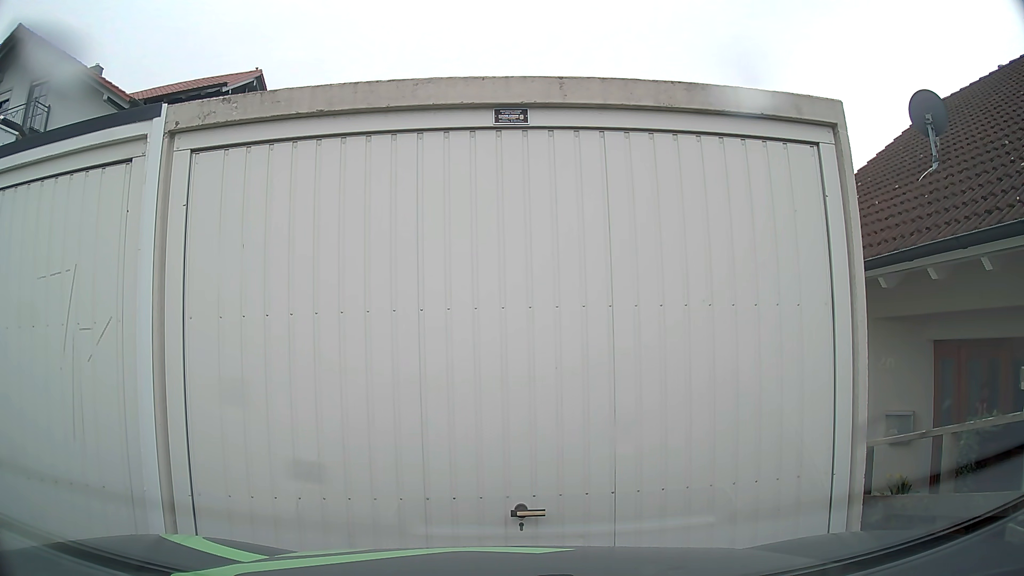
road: residential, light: Day
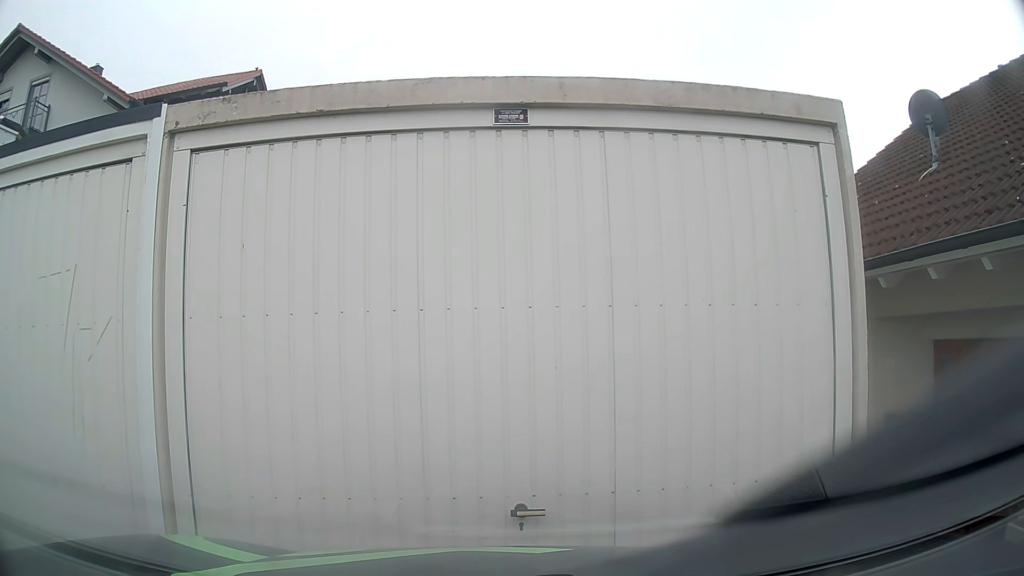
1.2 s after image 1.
(0.0, 0.0) m; 0°
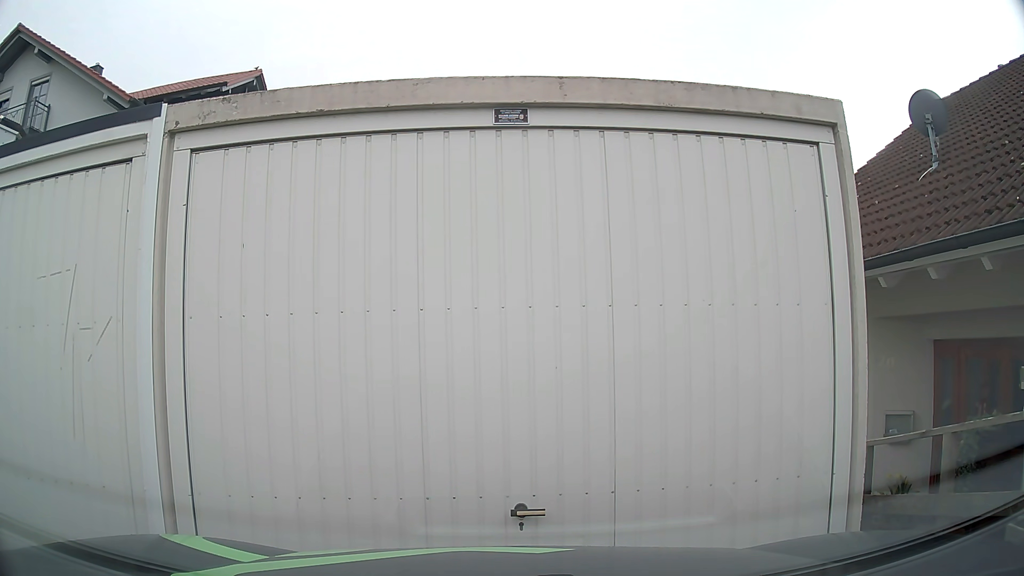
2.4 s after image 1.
(0.0, 0.0) m; 0°
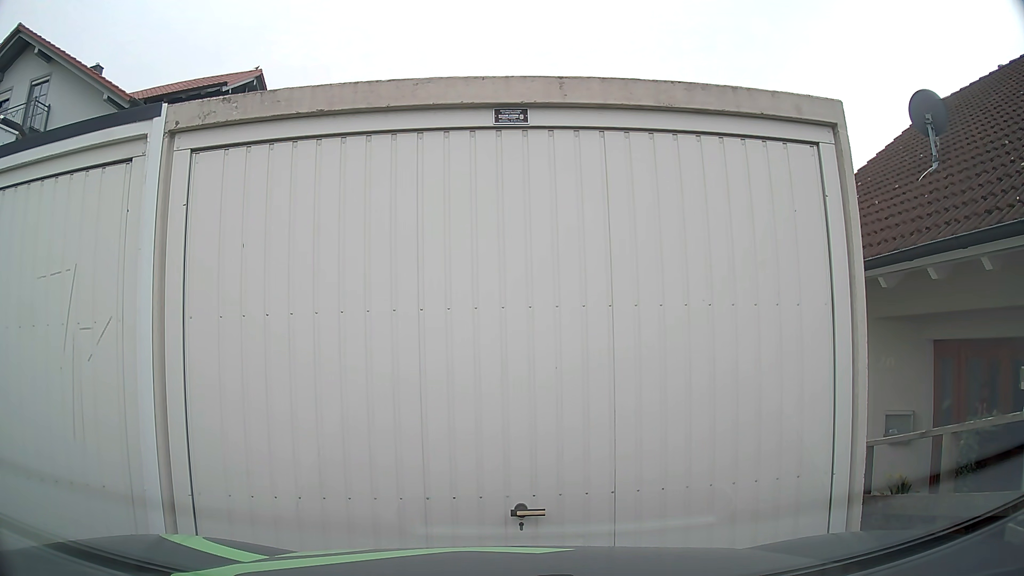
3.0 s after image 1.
(0.0, 0.0) m; 0°
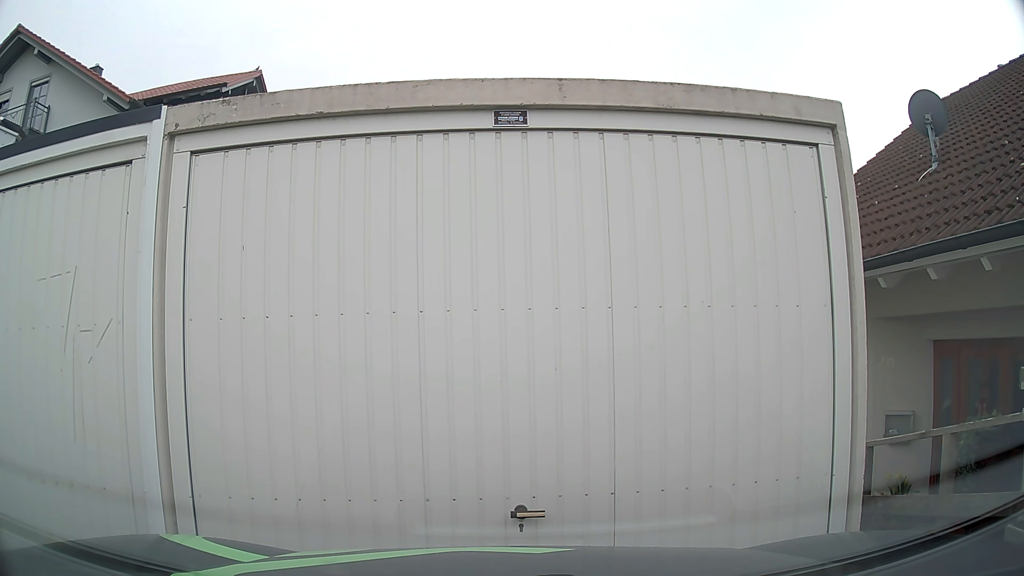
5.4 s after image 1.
(0.0, 0.0) m; 0°
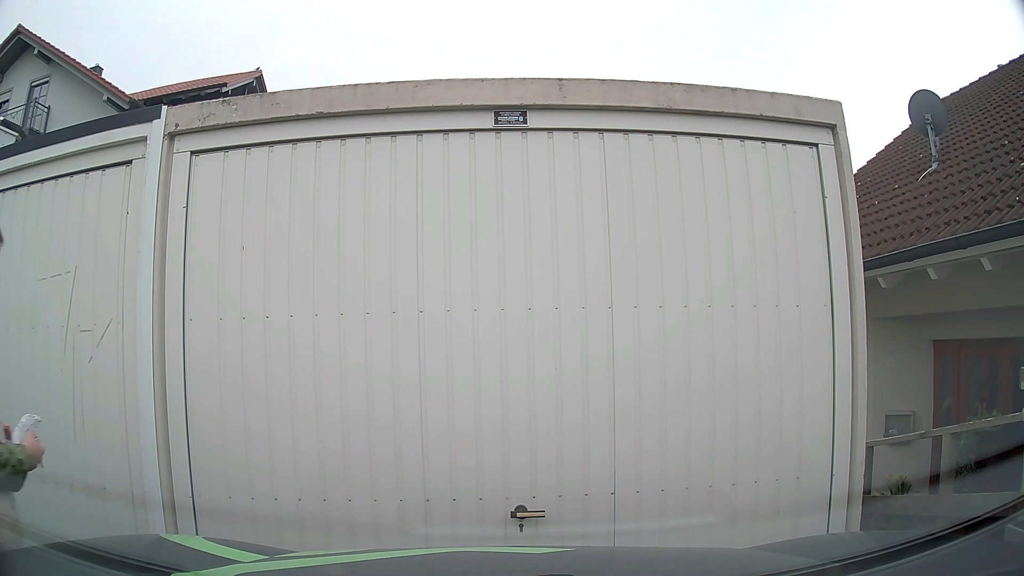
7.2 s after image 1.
(0.0, 0.0) m; 0°
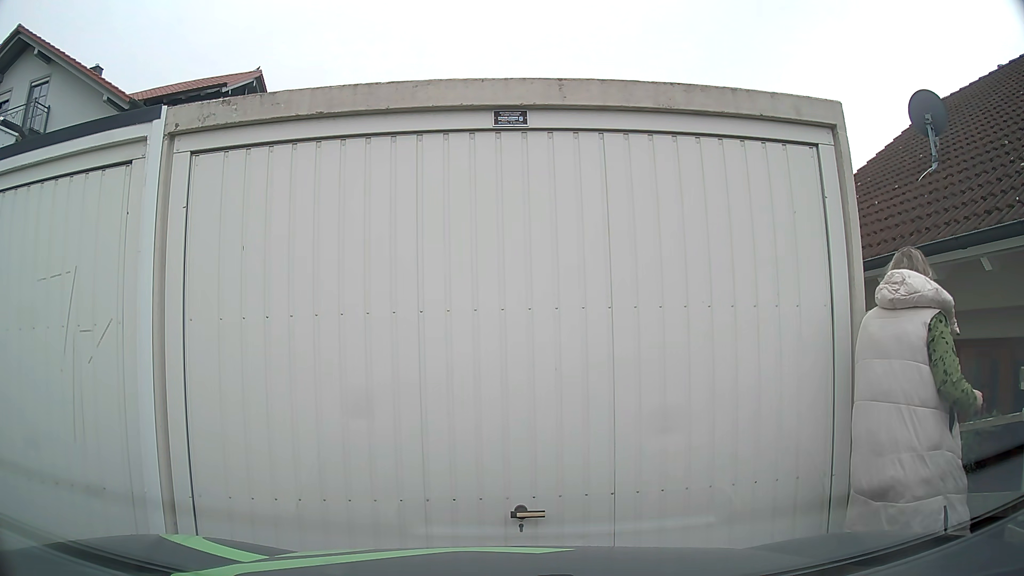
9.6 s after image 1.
(0.0, 0.0) m; 0°
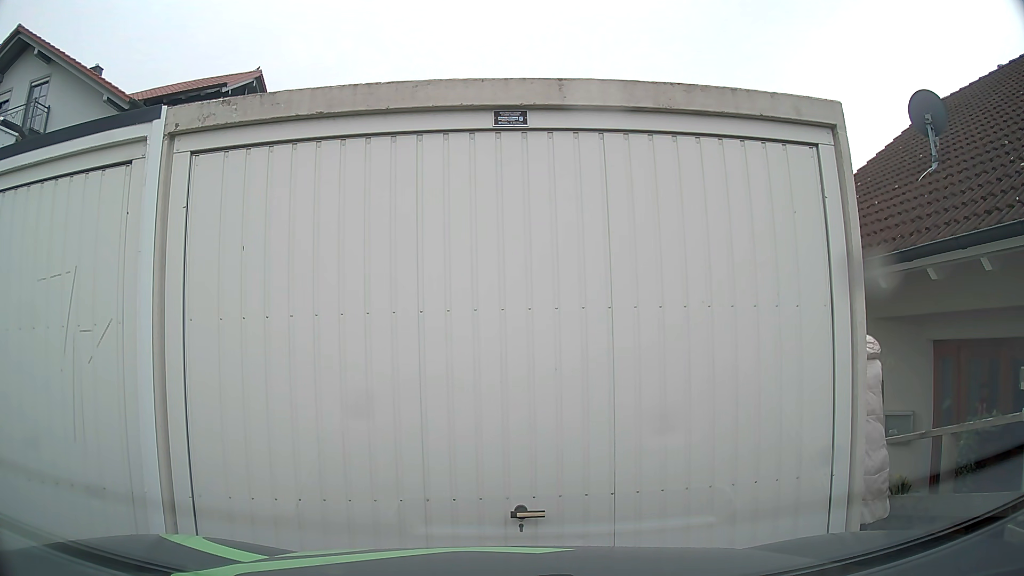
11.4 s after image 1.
(0.0, 0.0) m; 0°
